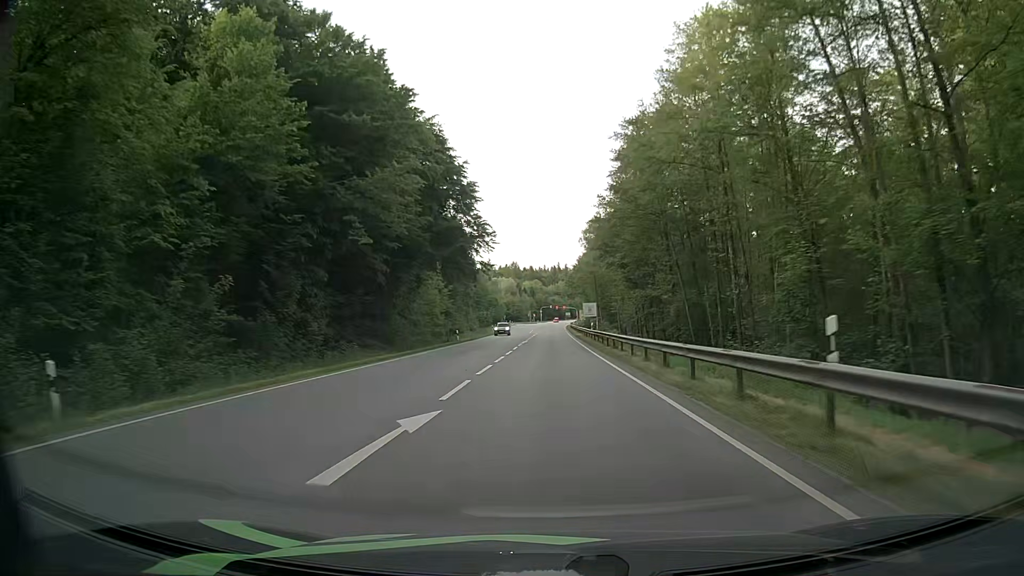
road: secondary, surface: asphalt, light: Day
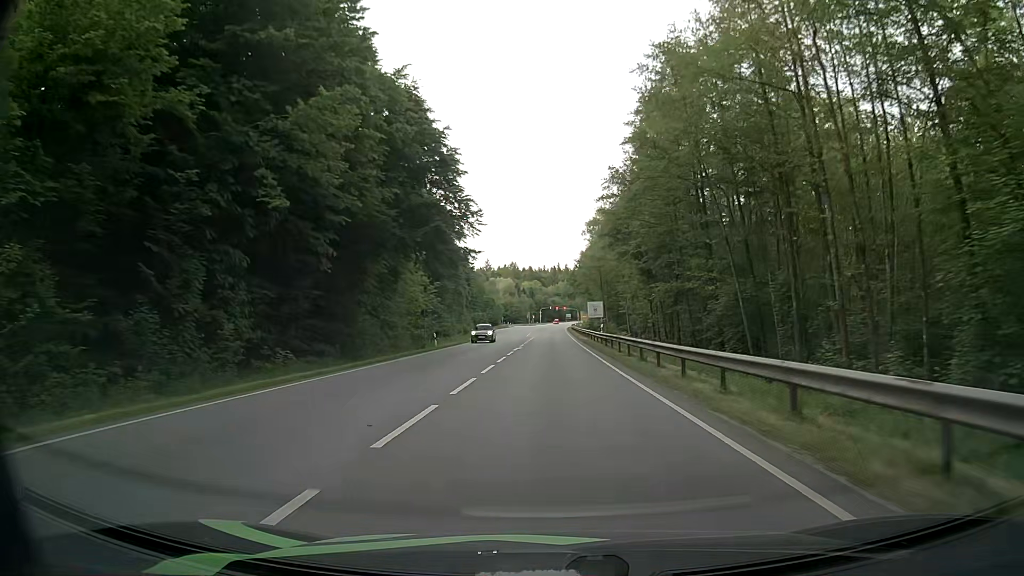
(0.0, +10.7) m; 0°
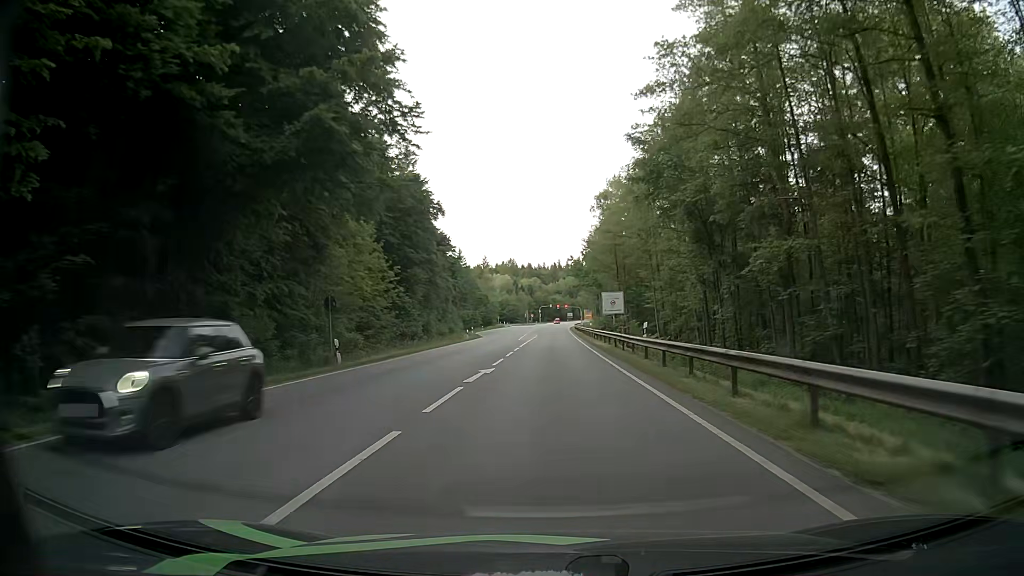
(+0.1, +20.7) m; +1°
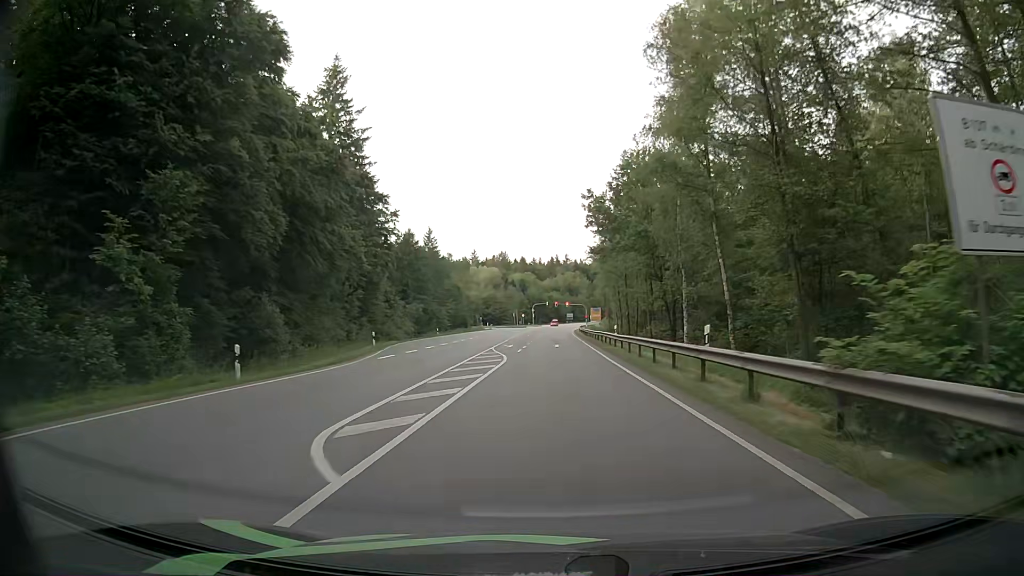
(-0.1, +48.8) m; 0°
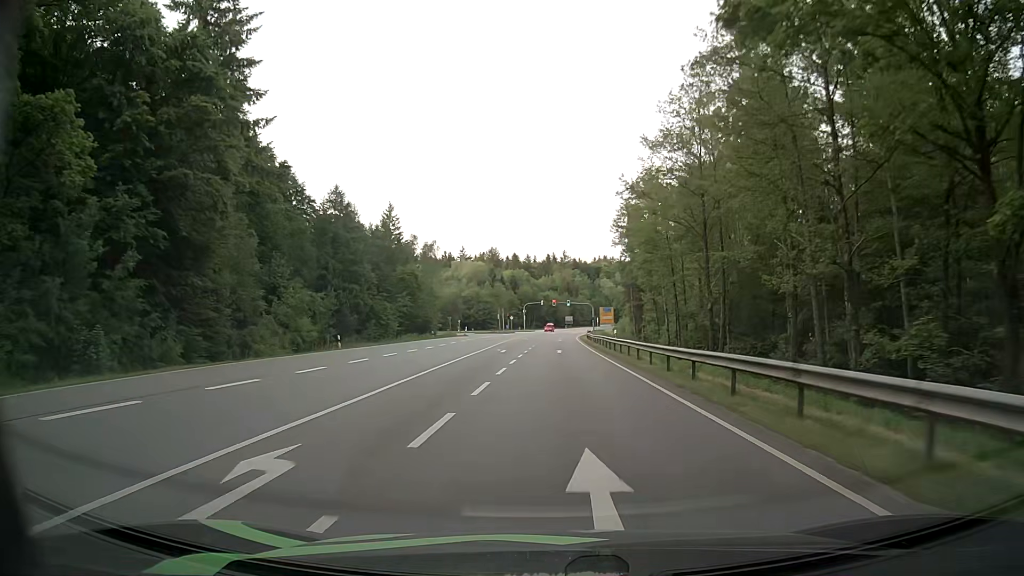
(+0.1, +38.2) m; 0°
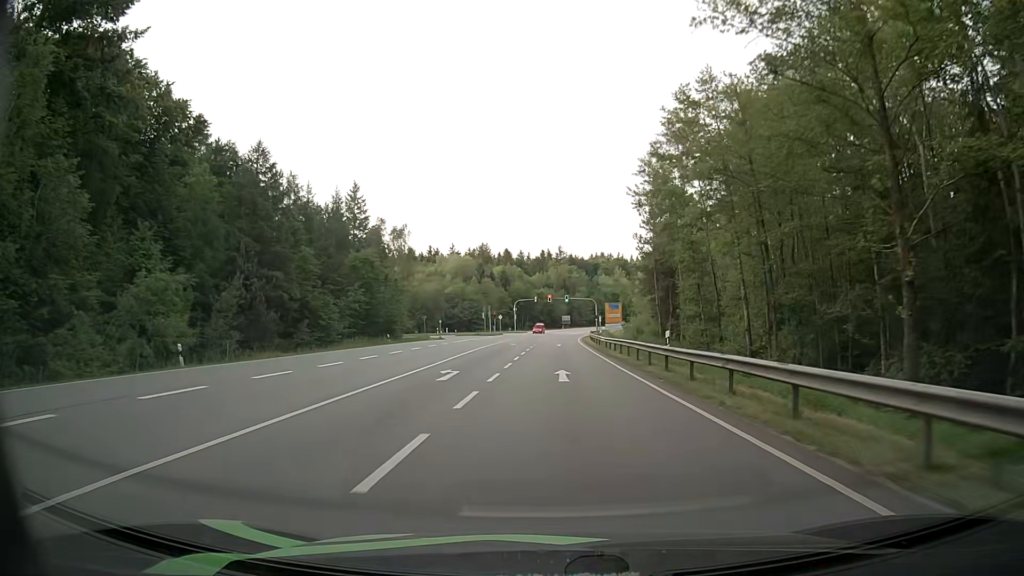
(+0.1, +20.2) m; +1°
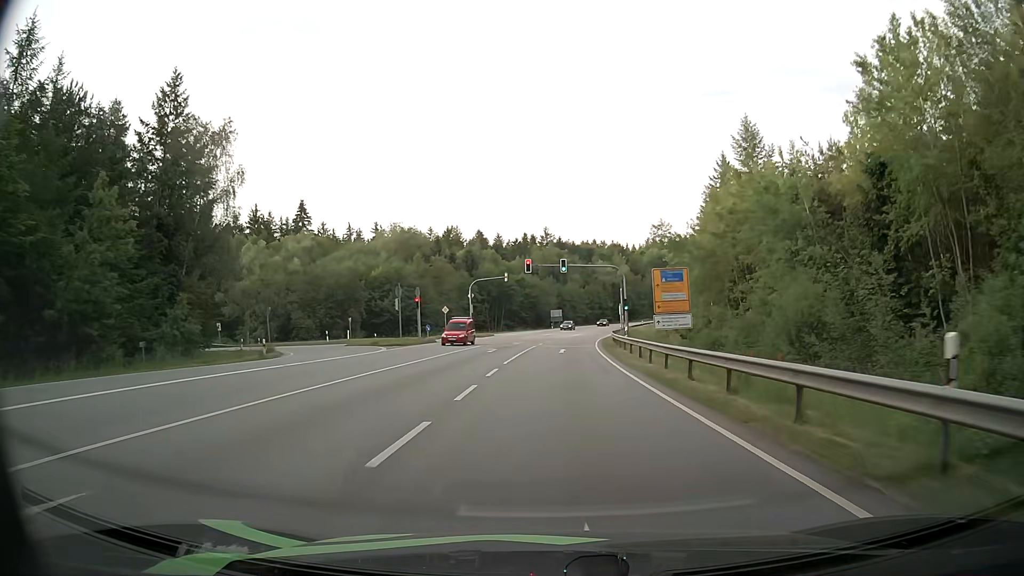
(+0.1, +53.1) m; 0°
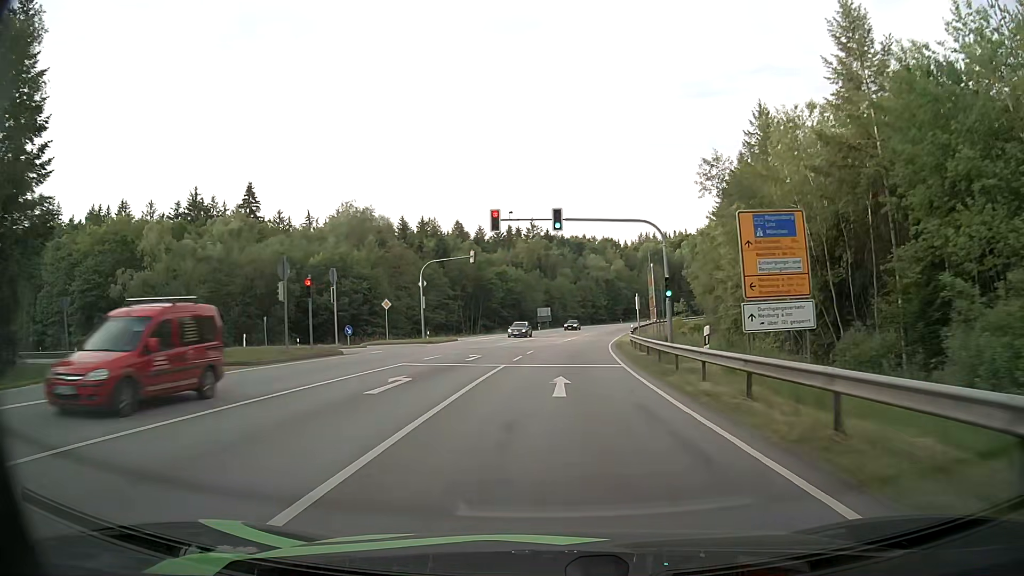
(+0.2, +21.6) m; +1°
(0, +10) (0, +20) (+1, +30) (+2, +40) (+3, +50) (+4, +60) (+5, +70) (+7, +80) (+9, +89) (+11, +99) m
